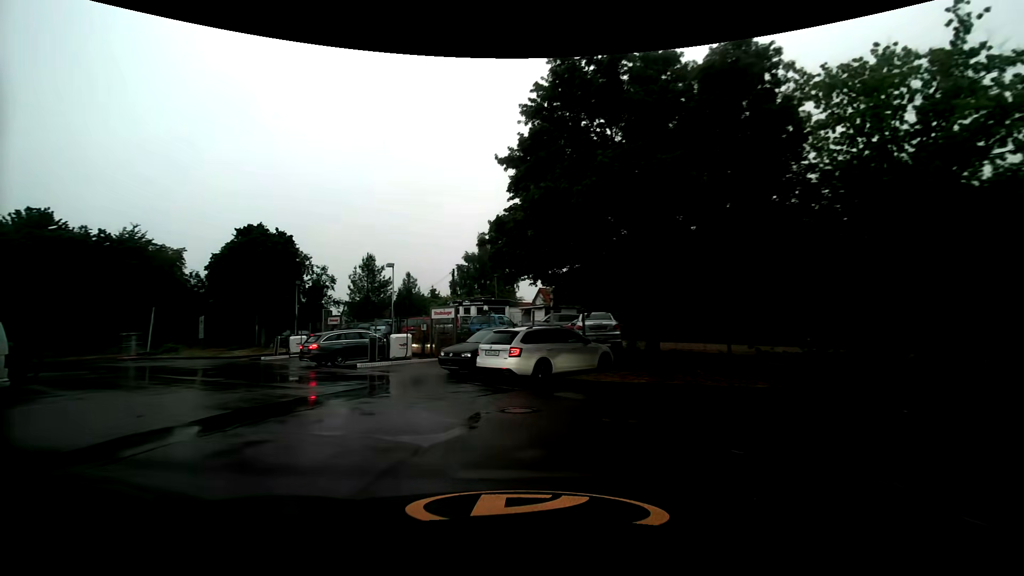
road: service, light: Day
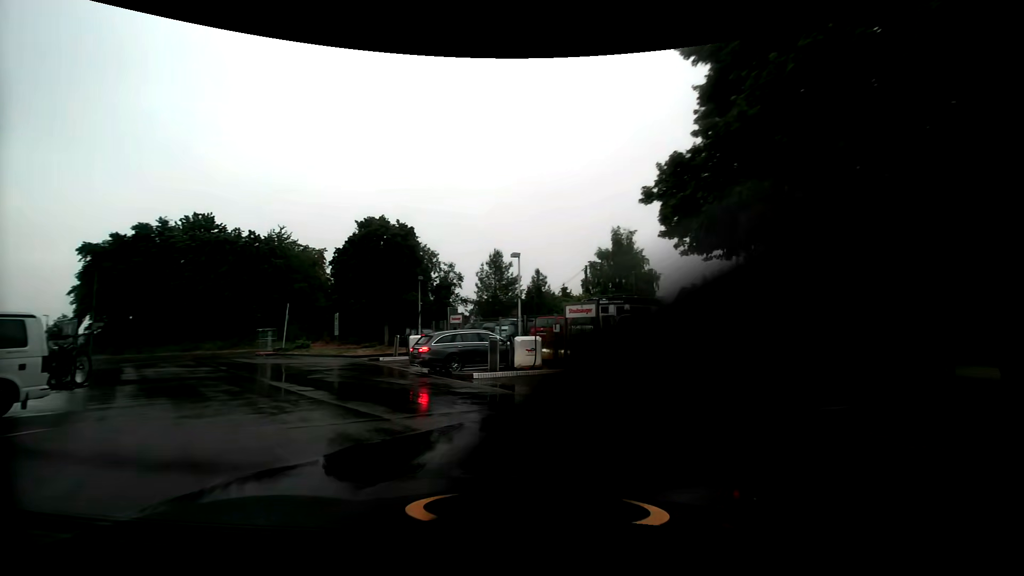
(-0.5, +4.9) m; -15°
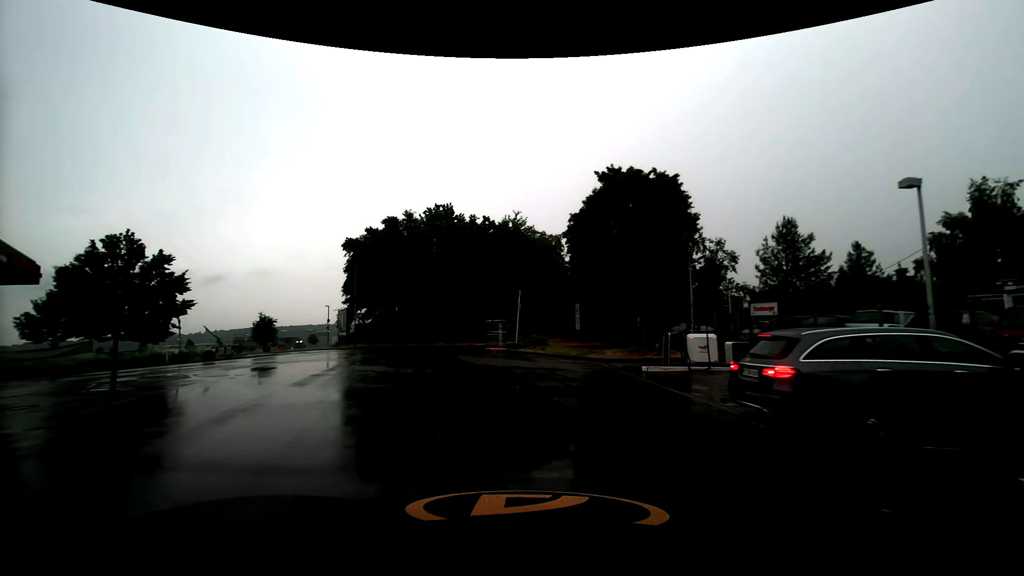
(-2.4, +9.3) m; -26°
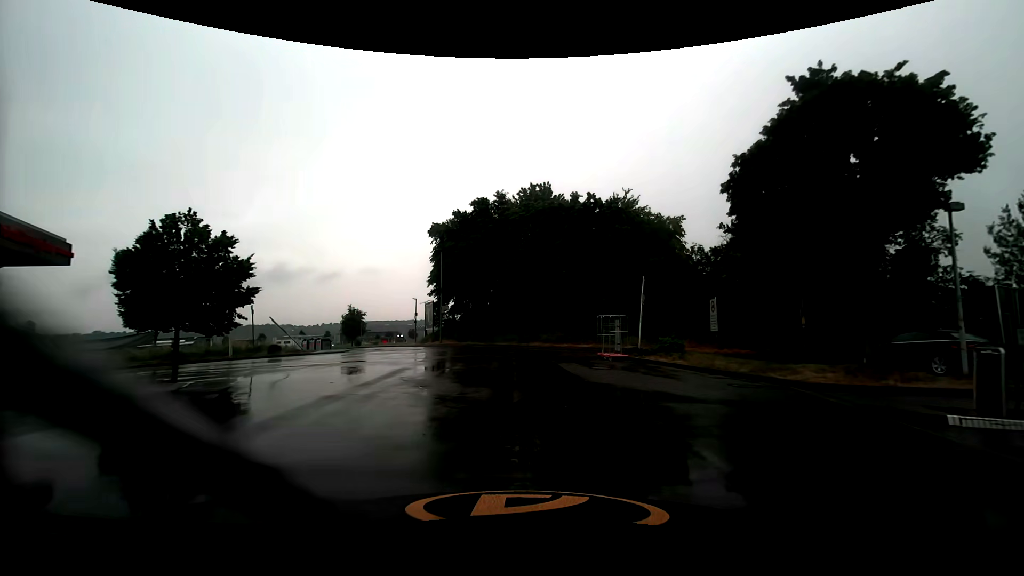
(-1.0, +7.2) m; -11°
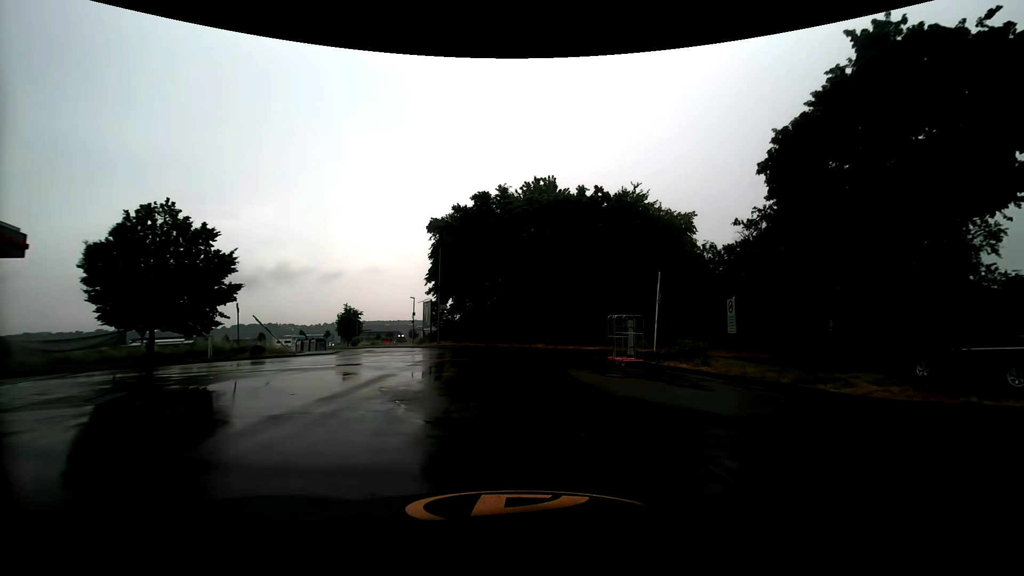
(0.0, +2.1) m; -1°
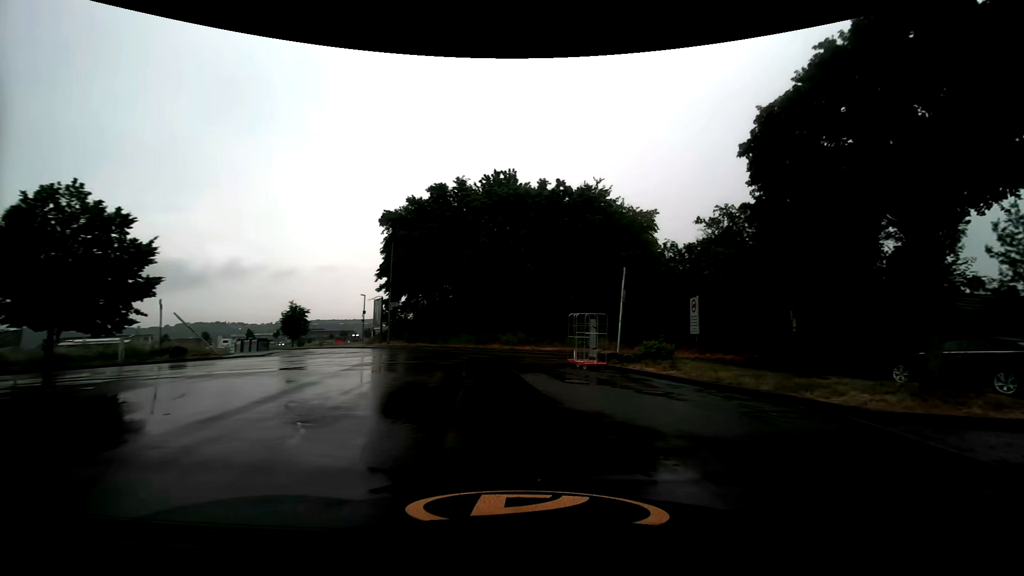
(0.0, +1.9) m; +4°
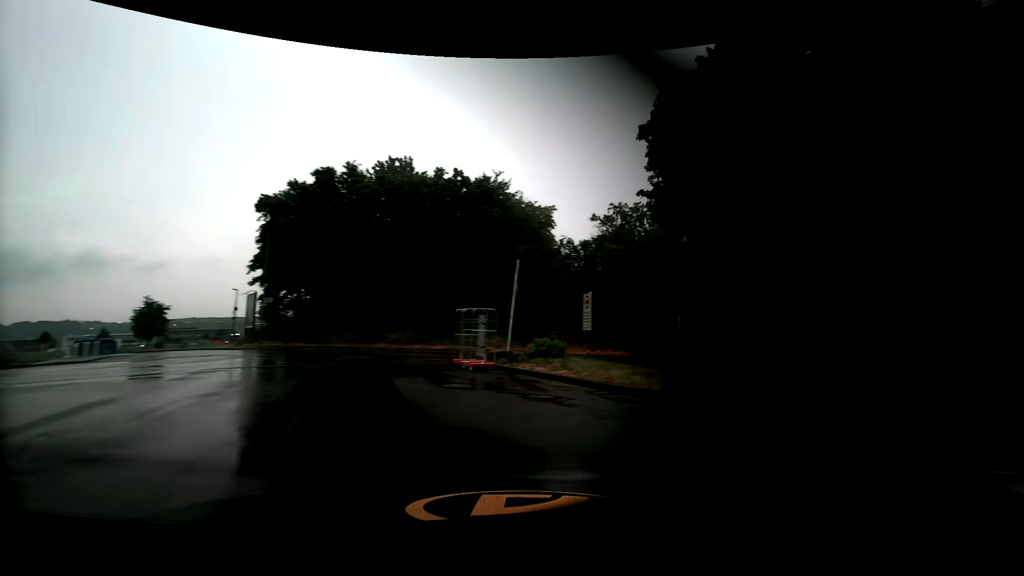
(+0.1, +1.7) m; +9°
